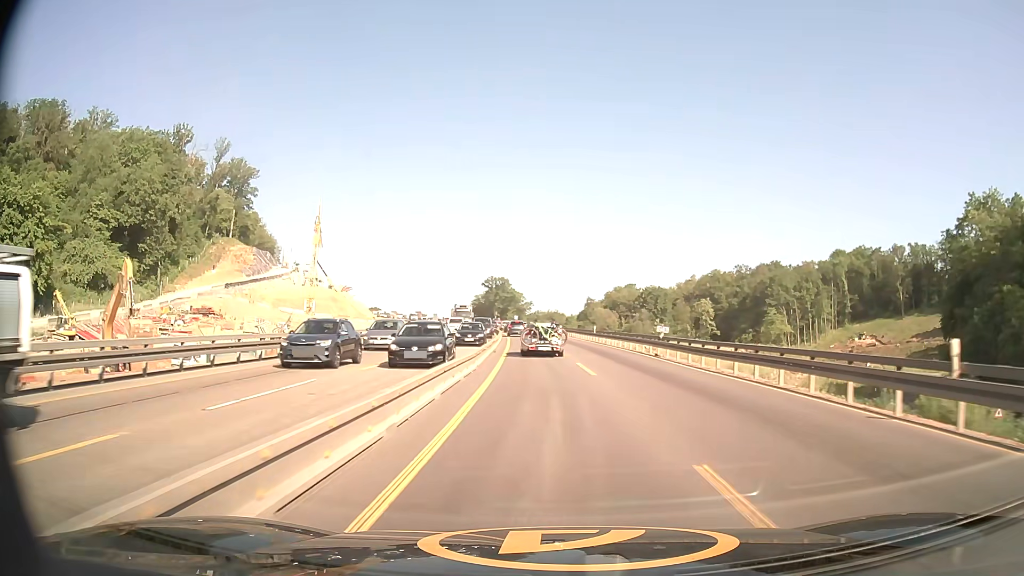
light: Day
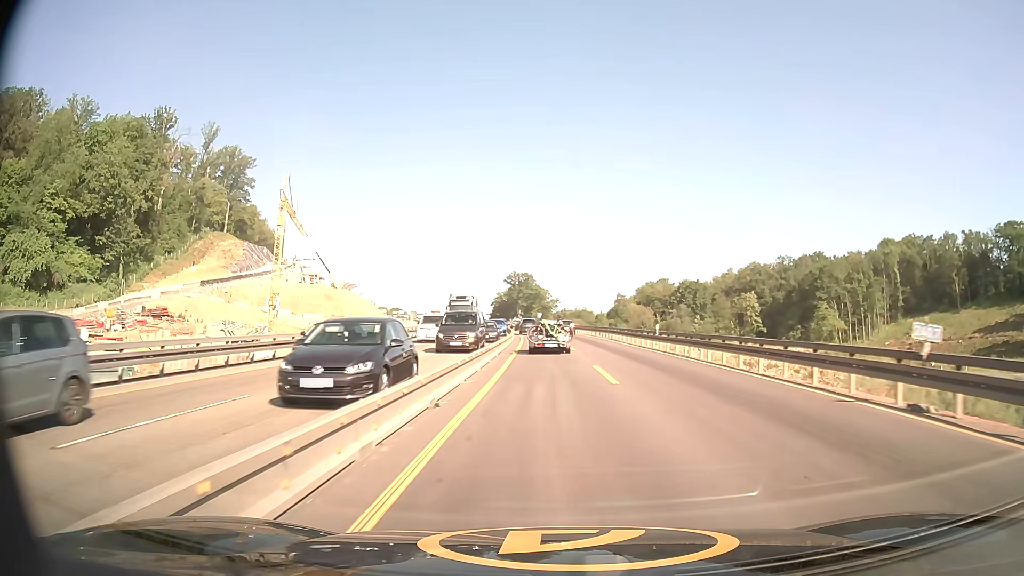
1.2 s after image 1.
(-0.4, +21.6) m; -2°
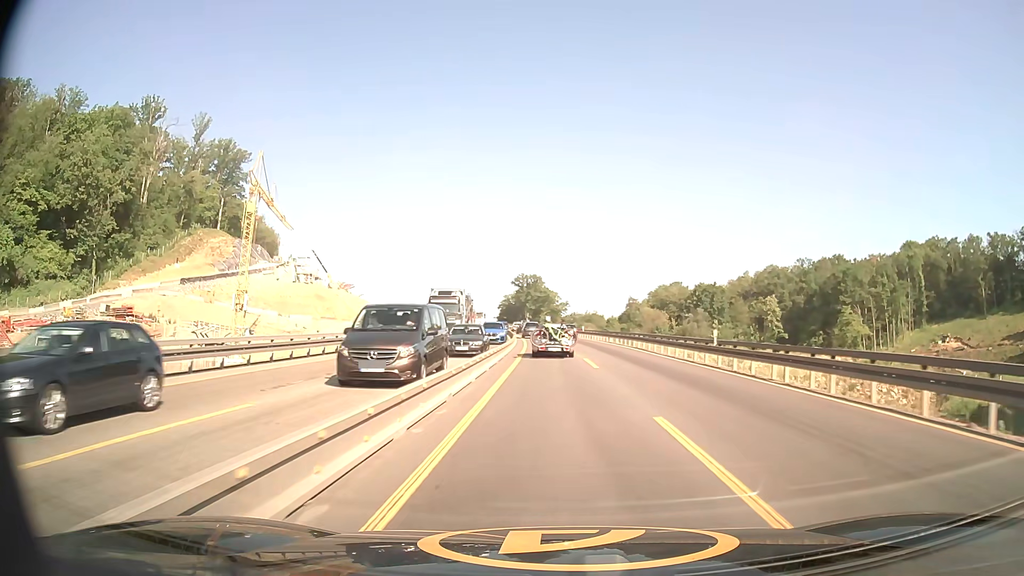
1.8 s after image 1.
(-0.1, +10.8) m; -1°
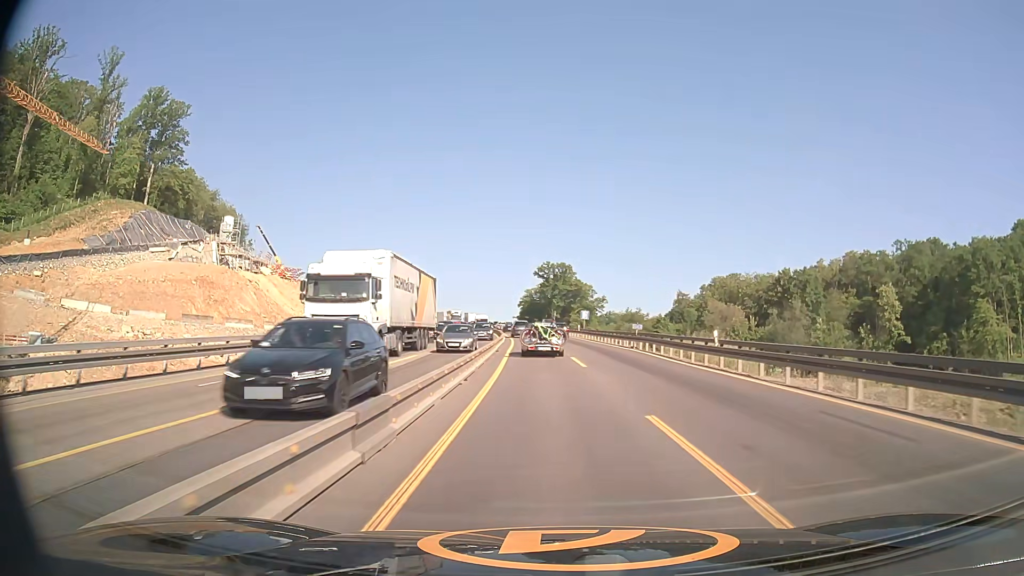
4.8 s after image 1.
(-0.8, +53.5) m; -3°
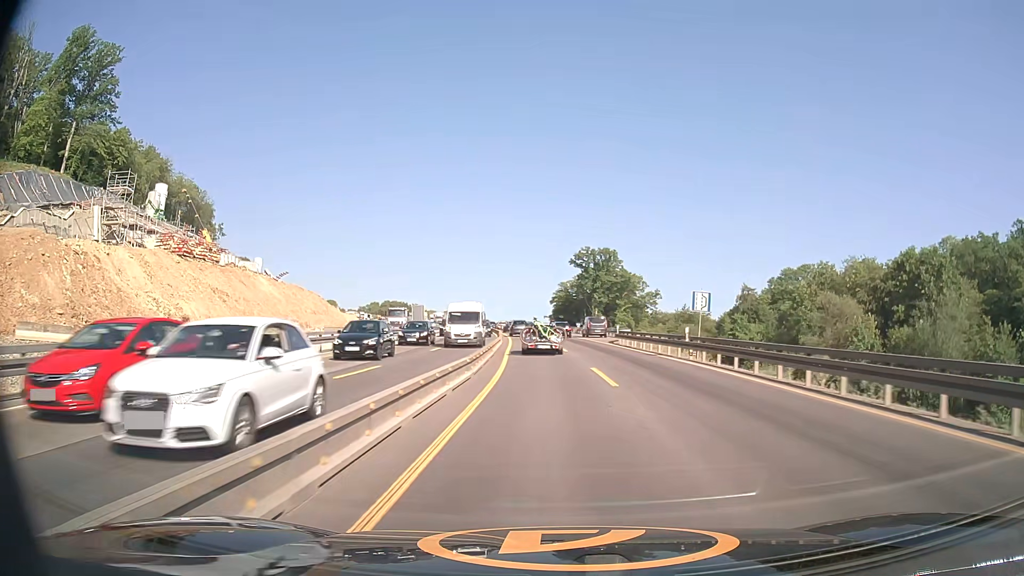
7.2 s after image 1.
(-1.1, +42.9) m; -3°
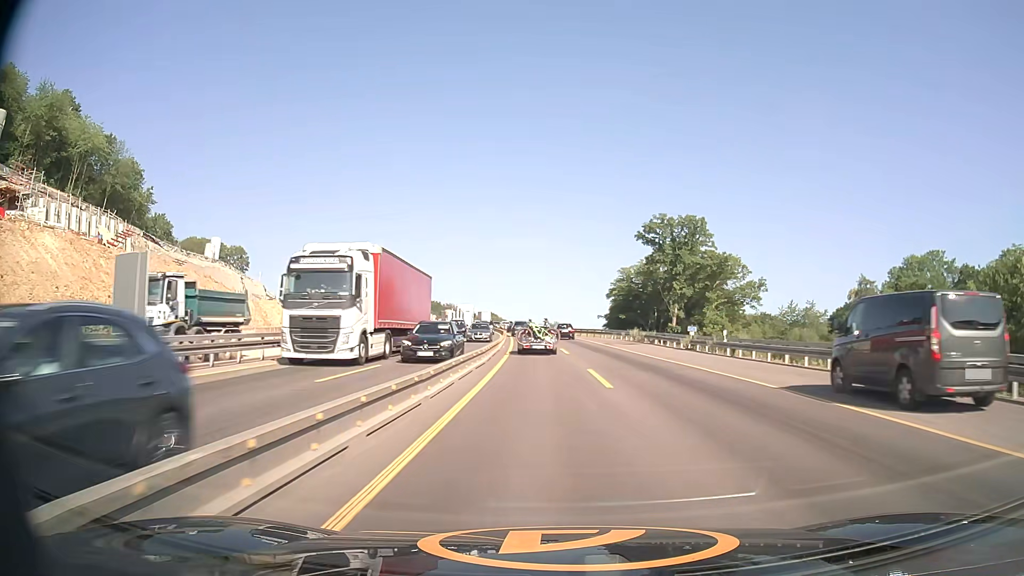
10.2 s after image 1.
(-1.8, +53.9) m; -4°
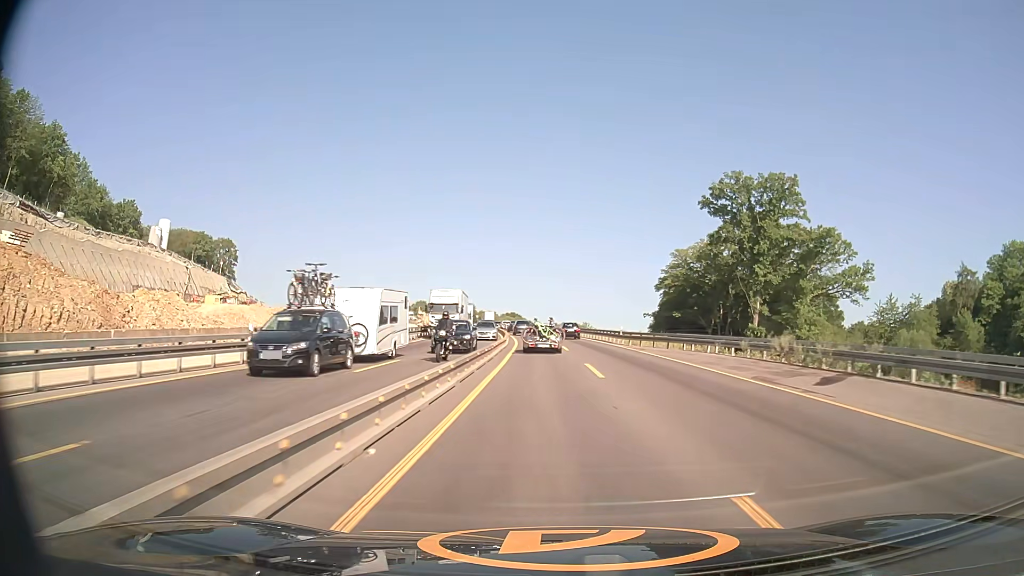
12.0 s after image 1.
(-0.6, +33.2) m; -2°
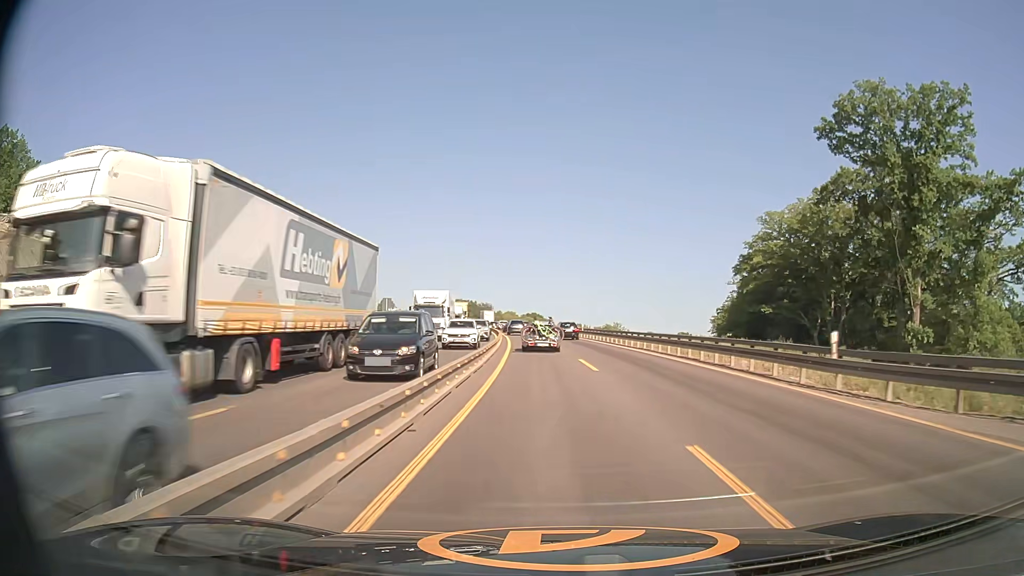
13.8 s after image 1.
(-0.6, +33.6) m; -2°
(0, +10) (0, +20) (0, +30) (-1, +40) (-2, +50) (-2, +60) (-3, +70) (-4, +80) (-5, +90) (-7, +100) m
